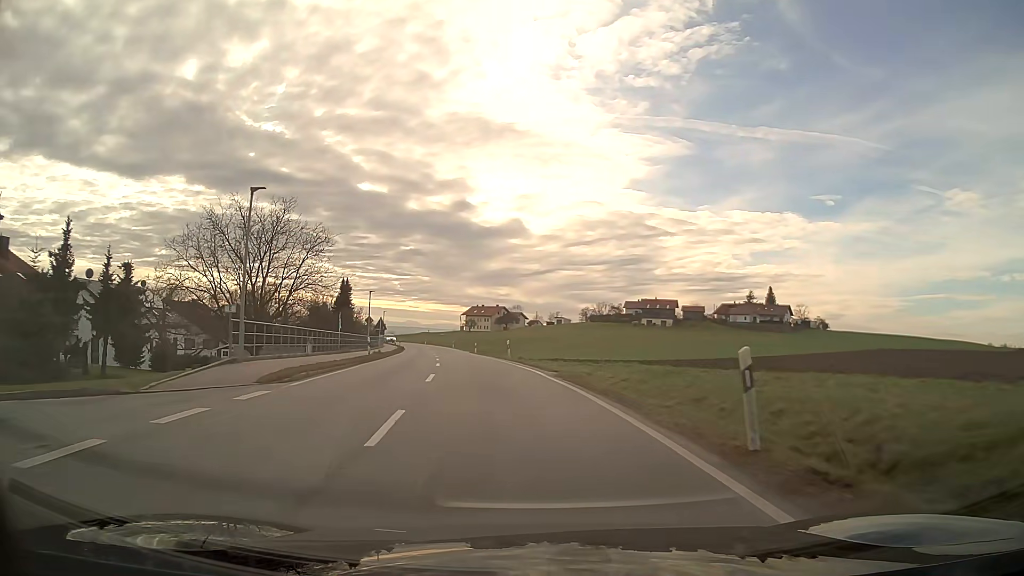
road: secondary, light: Day
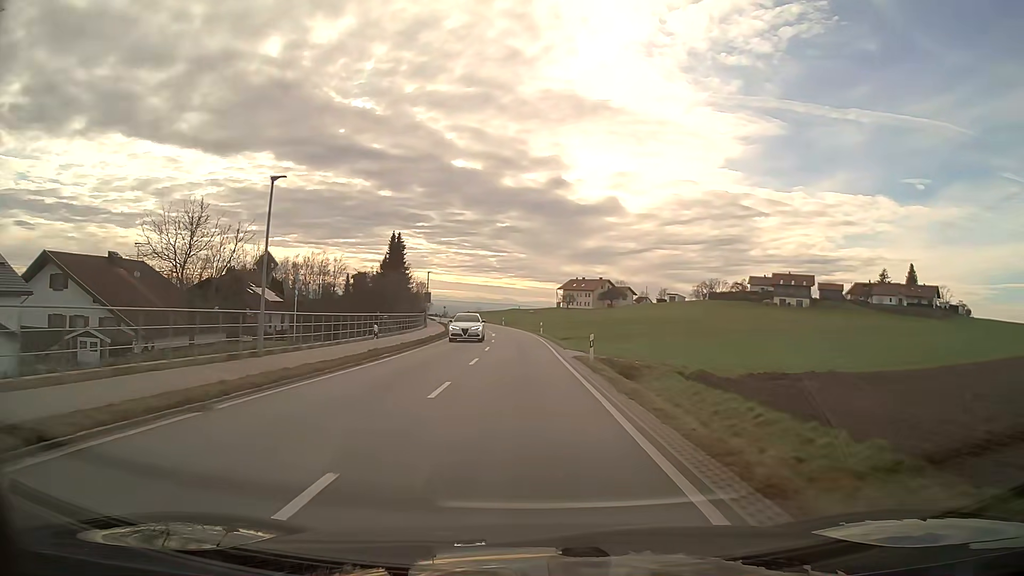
(-3.5, +40.6) m; -7°
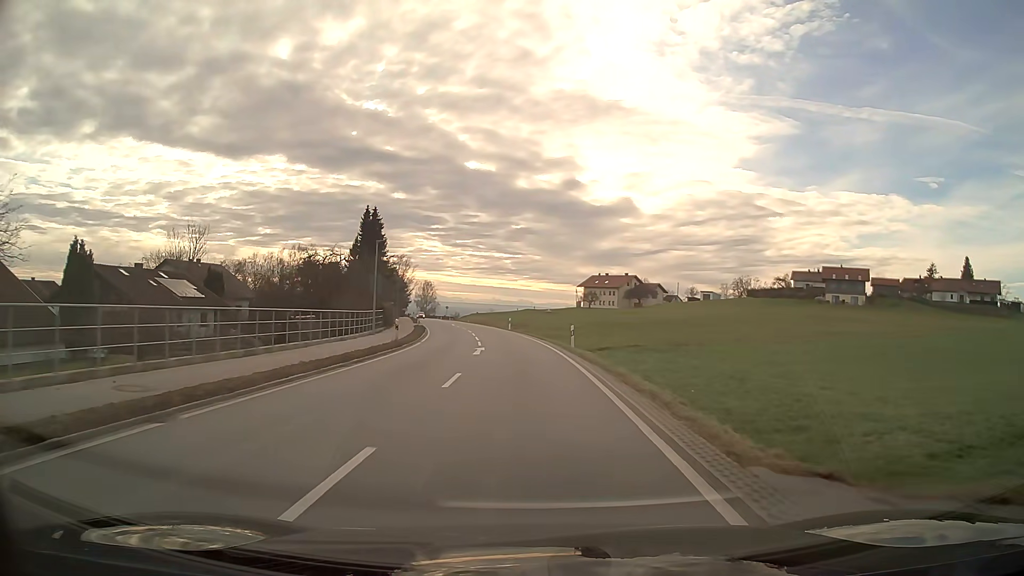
(-0.3, +26.0) m; -2°
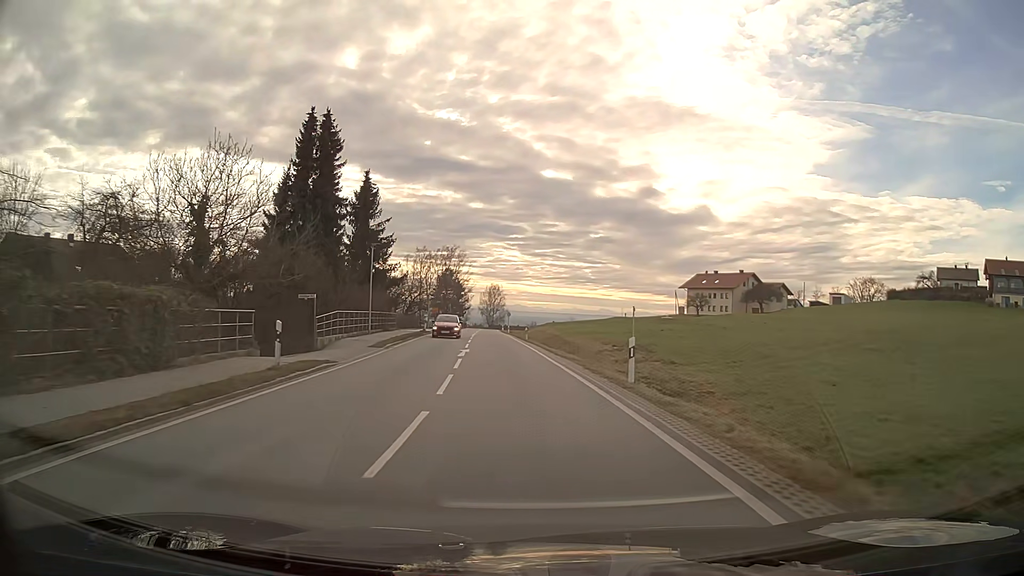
(-2.3, +42.6) m; -7°
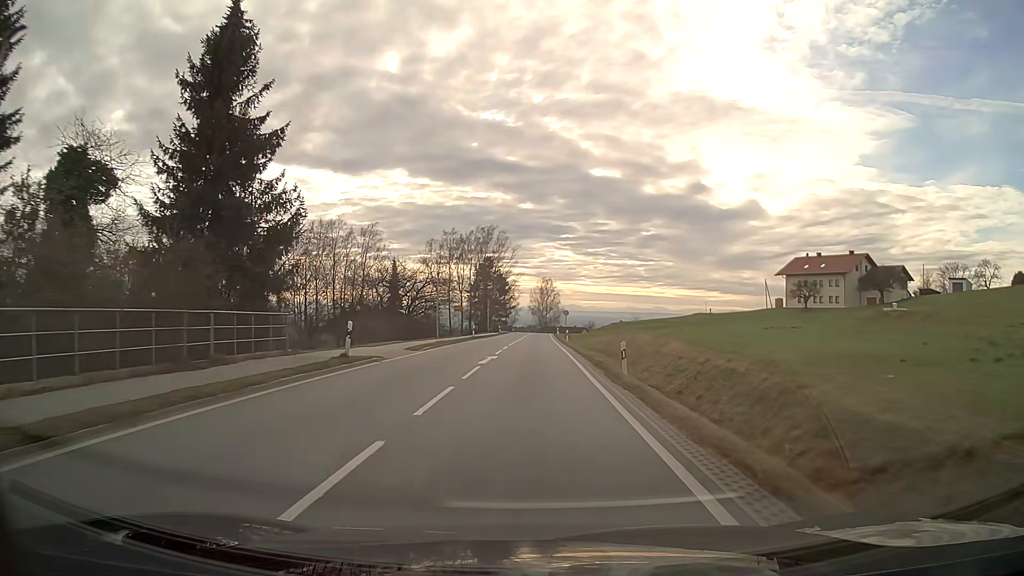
(-1.3, +32.7) m; -4°
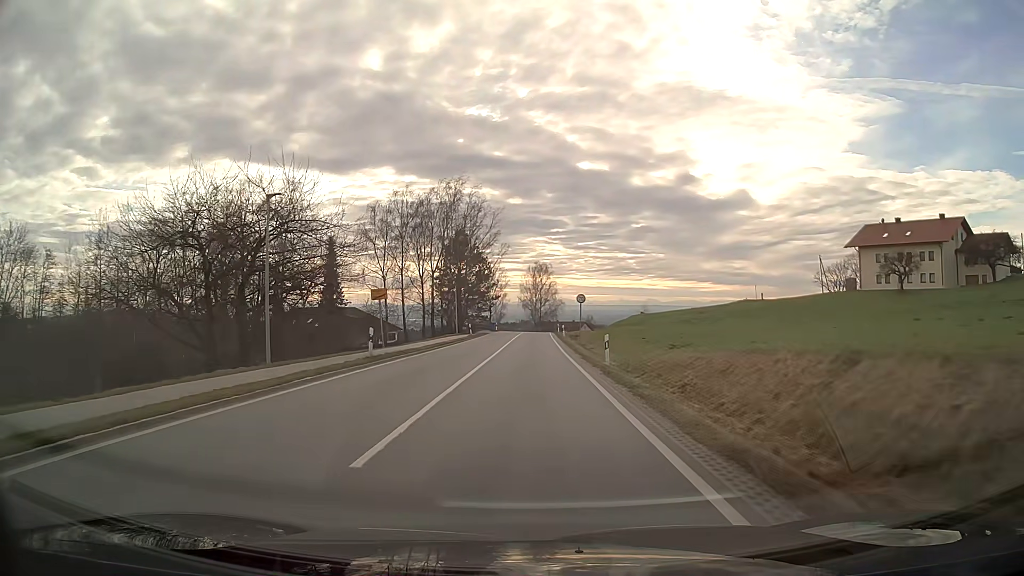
(+0.2, +33.8) m; +1°
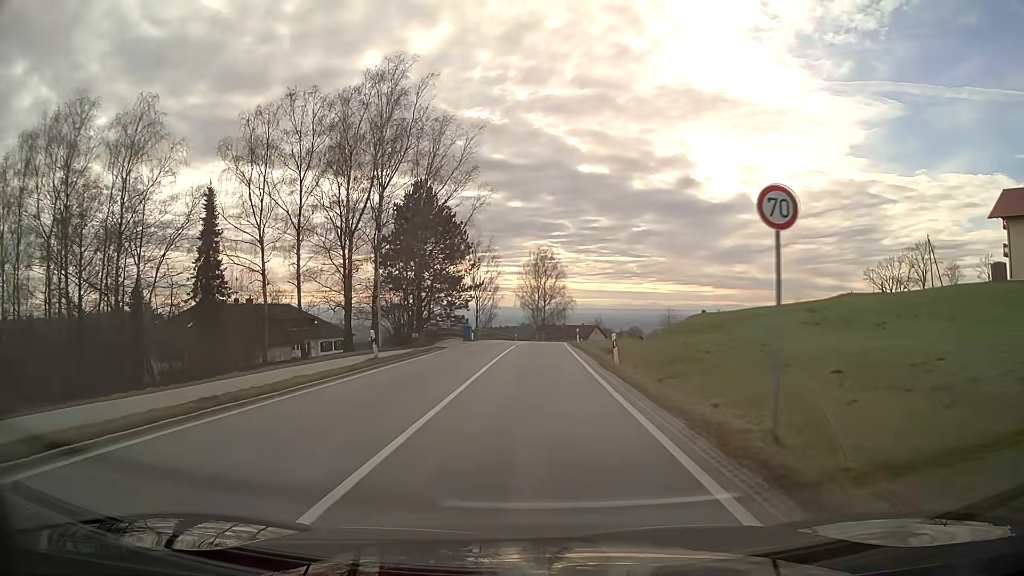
(-0.1, +35.1) m; 0°
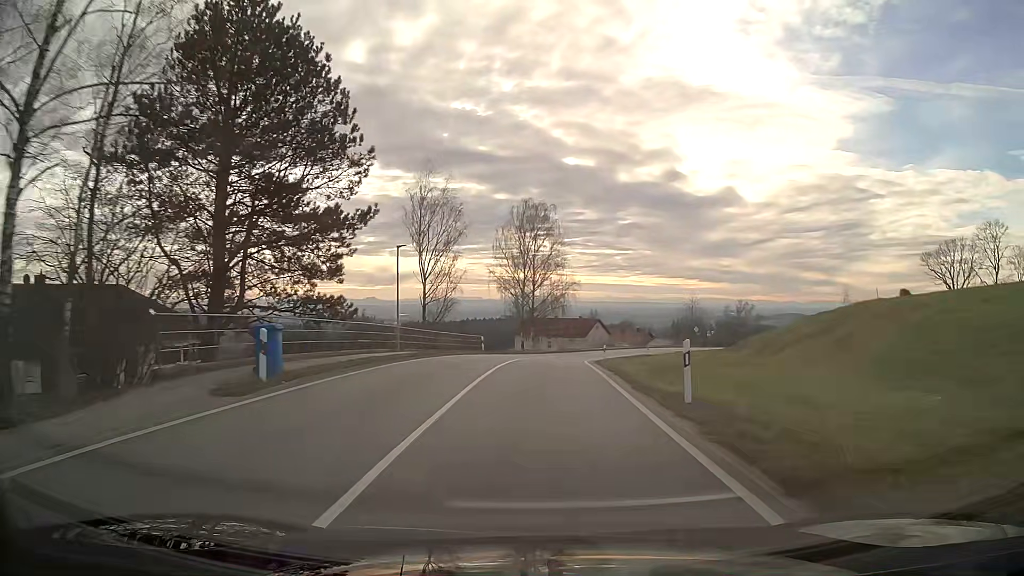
(+0.4, +37.8) m; +2°
